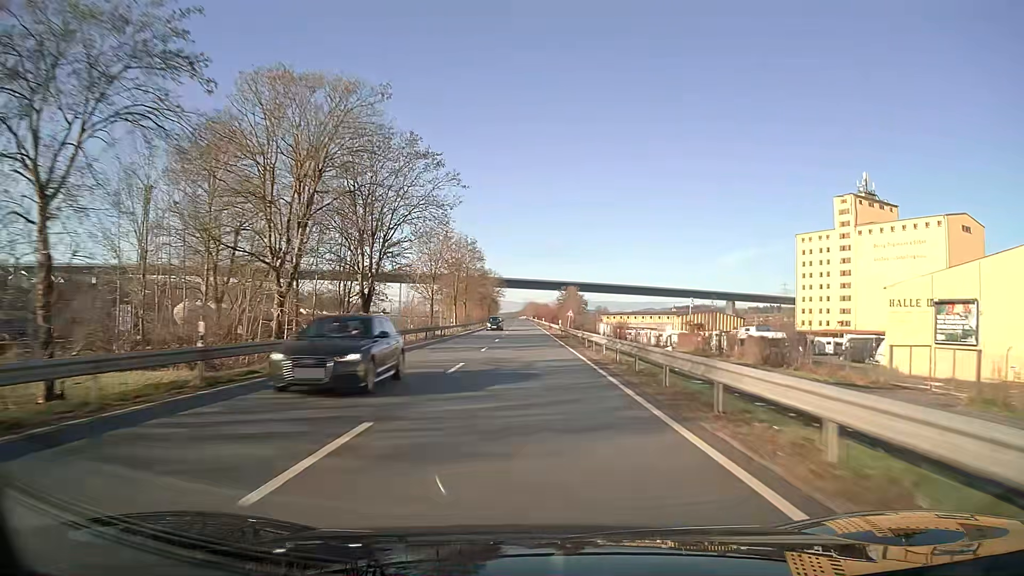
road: unclassified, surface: asphalt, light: Day
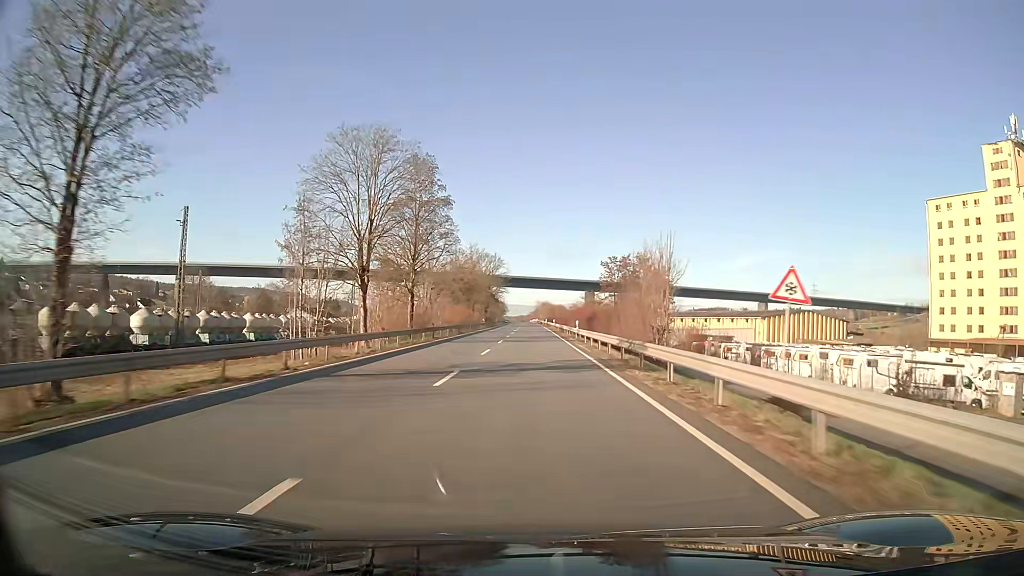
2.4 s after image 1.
(-0.6, +63.7) m; -1°
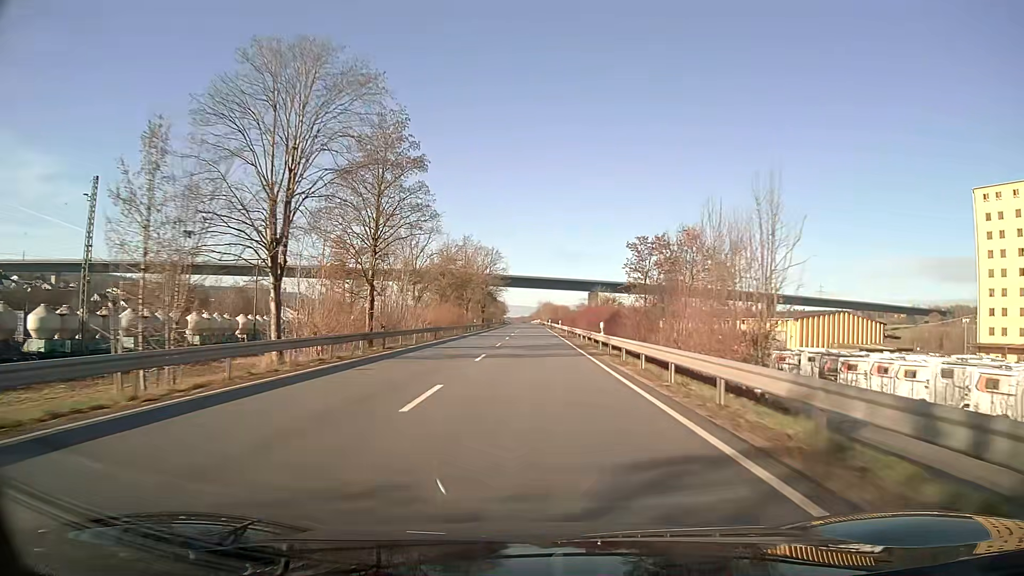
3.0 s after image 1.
(0.0, +15.9) m; 0°
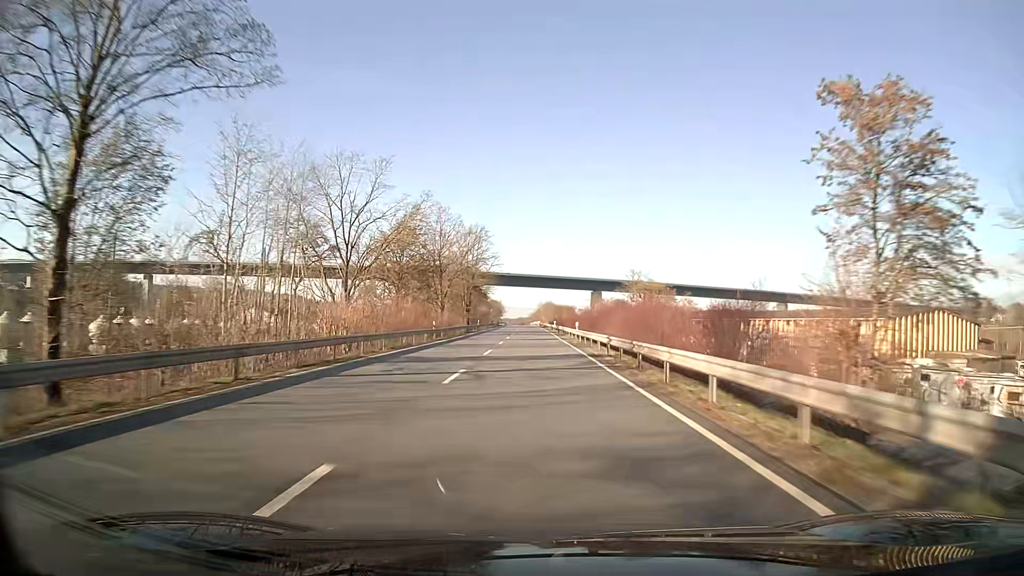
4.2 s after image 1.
(0.0, +31.9) m; 0°
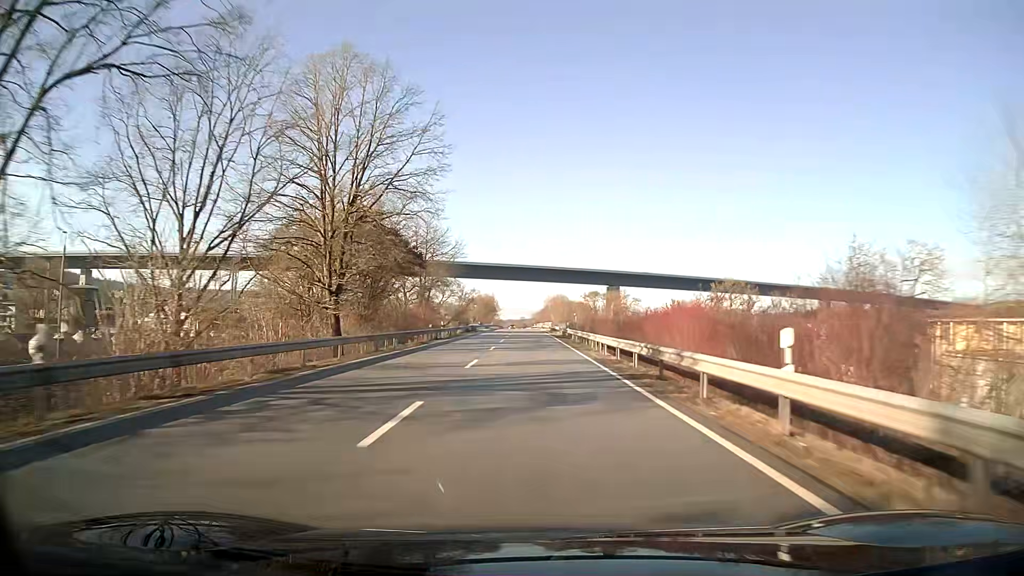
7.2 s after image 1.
(-0.2, +79.8) m; 0°
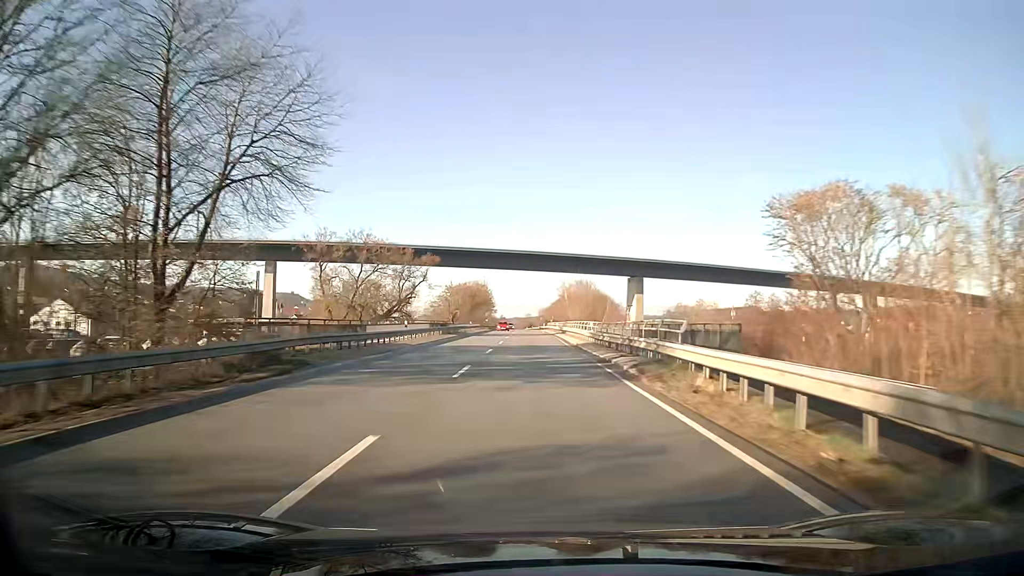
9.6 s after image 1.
(-0.4, +63.9) m; 0°
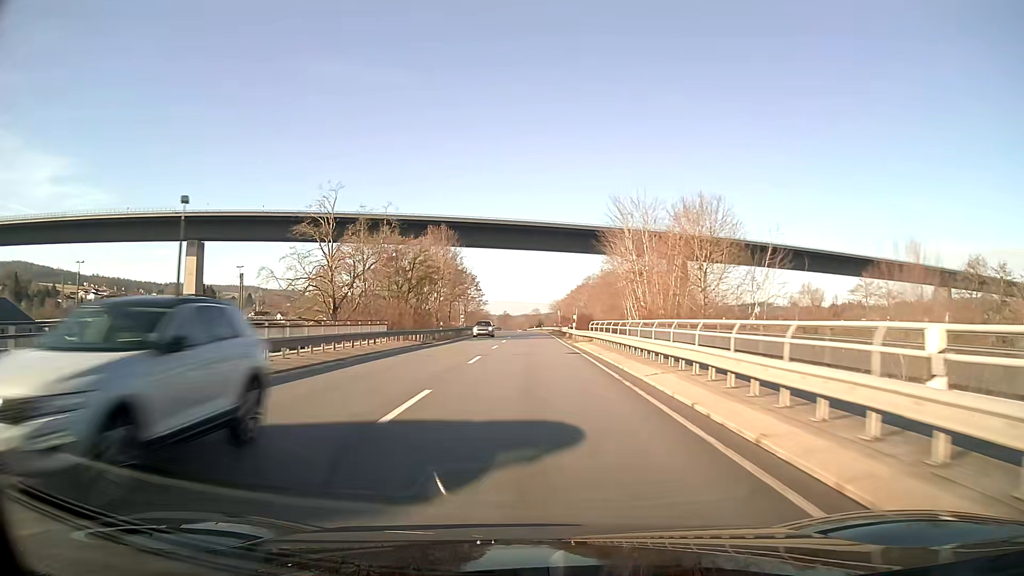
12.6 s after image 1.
(-0.4, +79.9) m; -1°
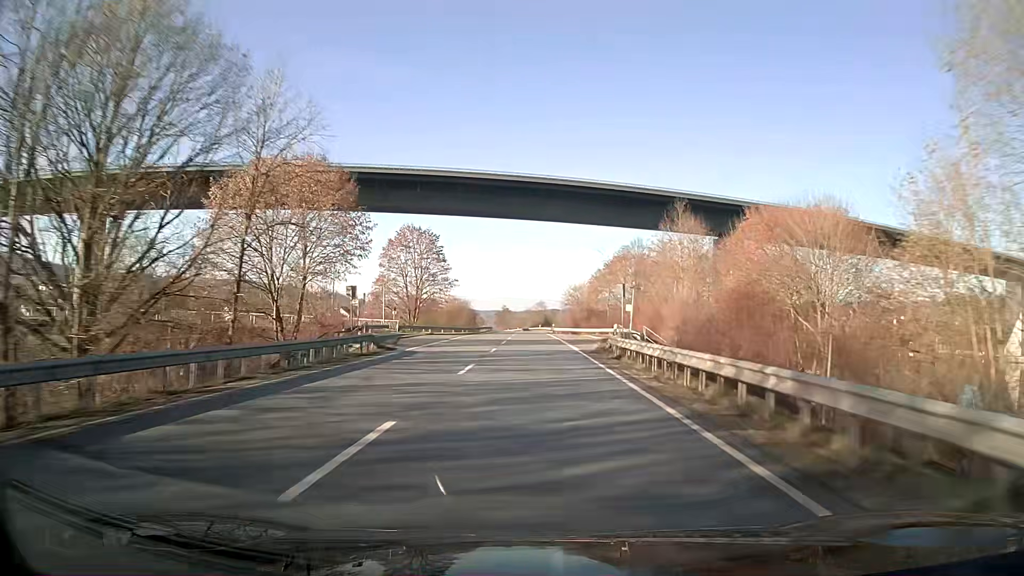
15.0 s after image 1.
(-0.2, +64.1) m; 0°
